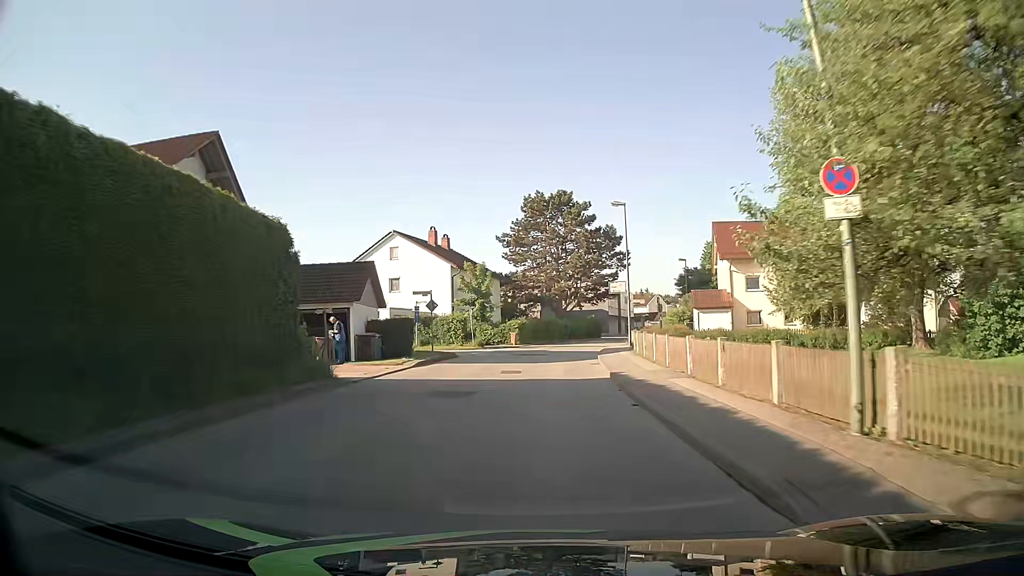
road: unclassified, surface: asphalt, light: Day
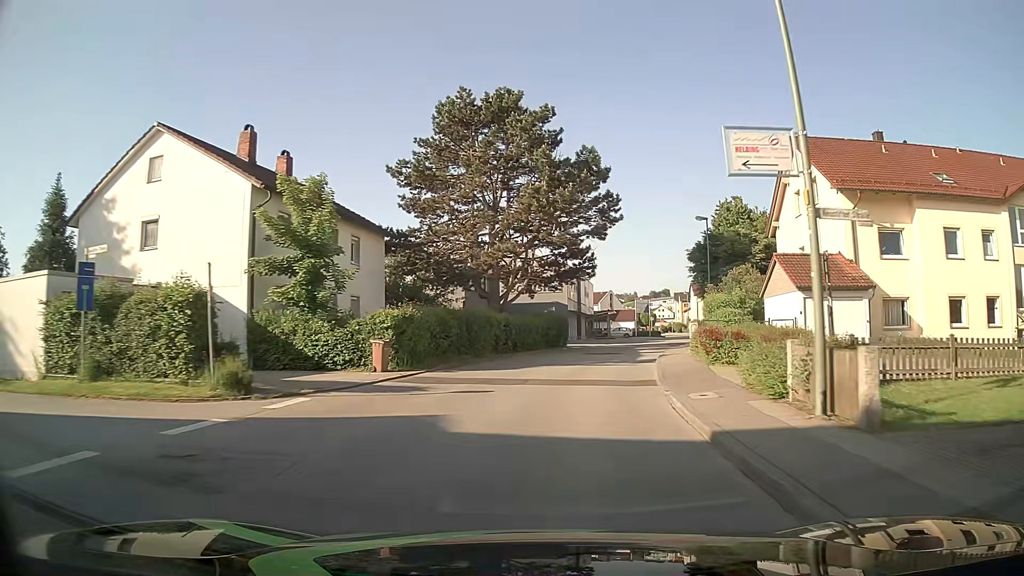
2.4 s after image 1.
(+0.9, +29.8) m; +5°
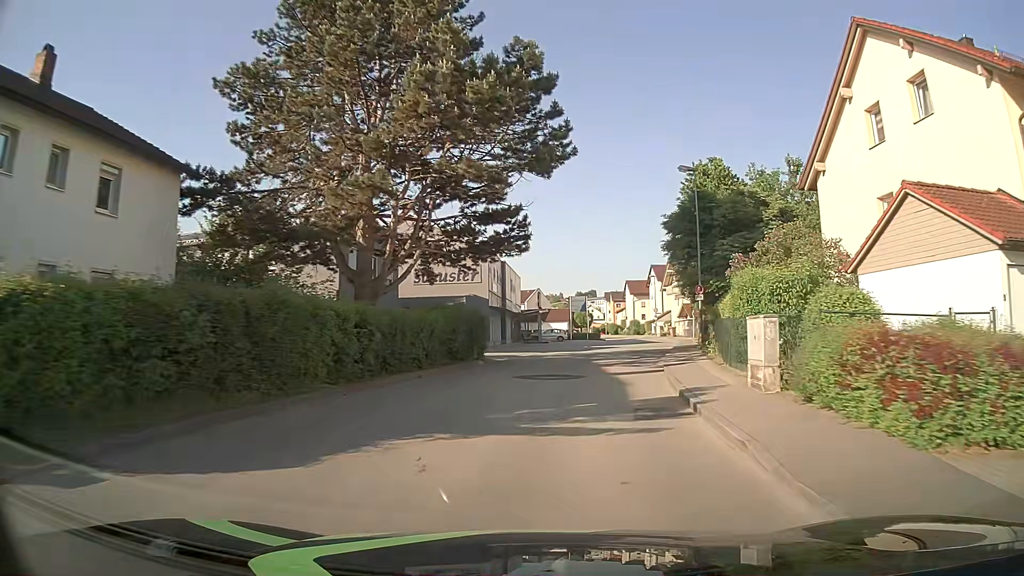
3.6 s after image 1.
(+0.8, +14.7) m; +7°
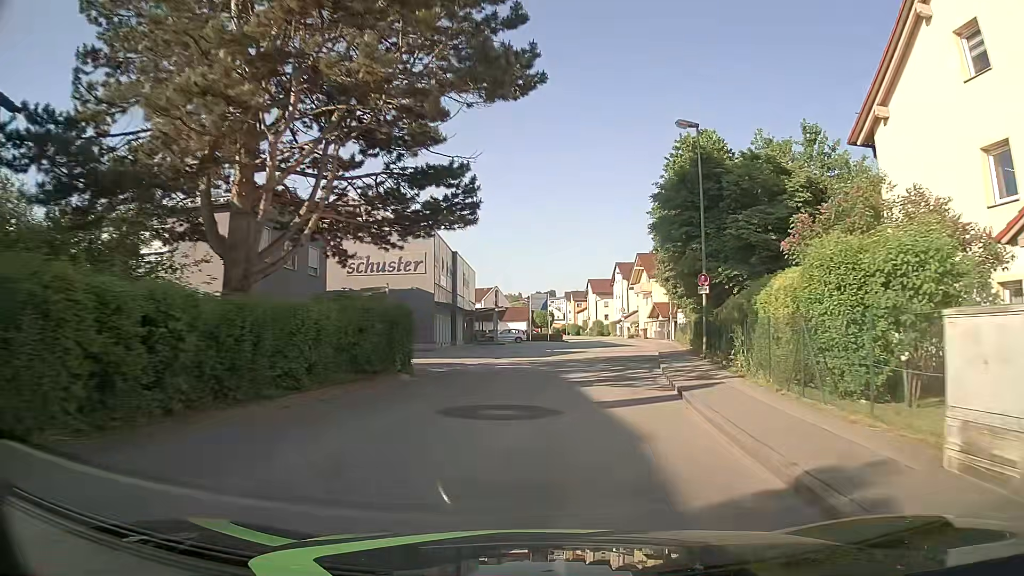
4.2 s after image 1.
(+0.2, +7.3) m; +3°
(0, +10) (+2, +20) (+3, +30) (+5, +40) (+7, +49) (+8, +59) (+8, +69) (+8, +79) (+8, +89) (+8, +99) m
